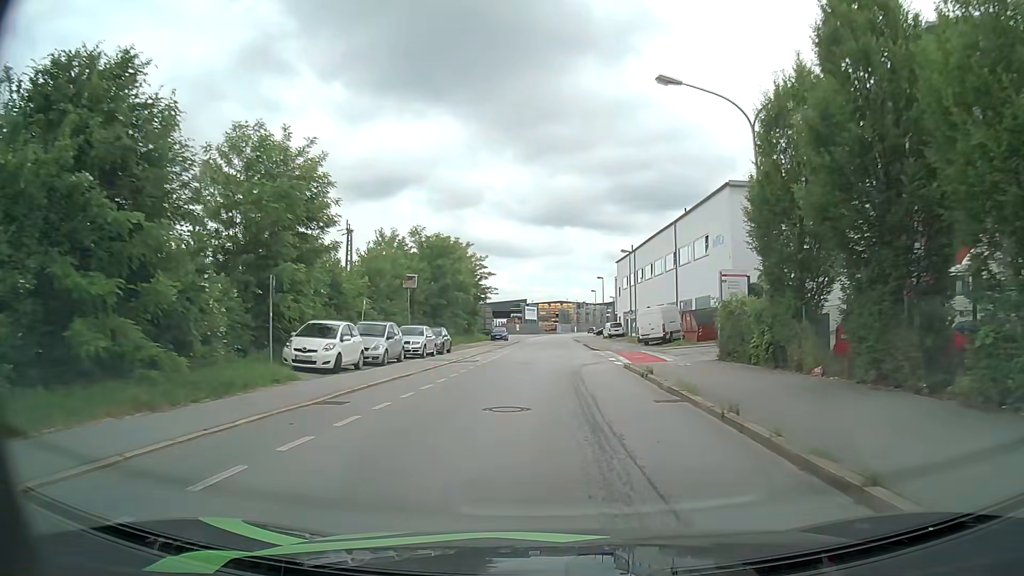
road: residential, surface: asphalt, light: Day
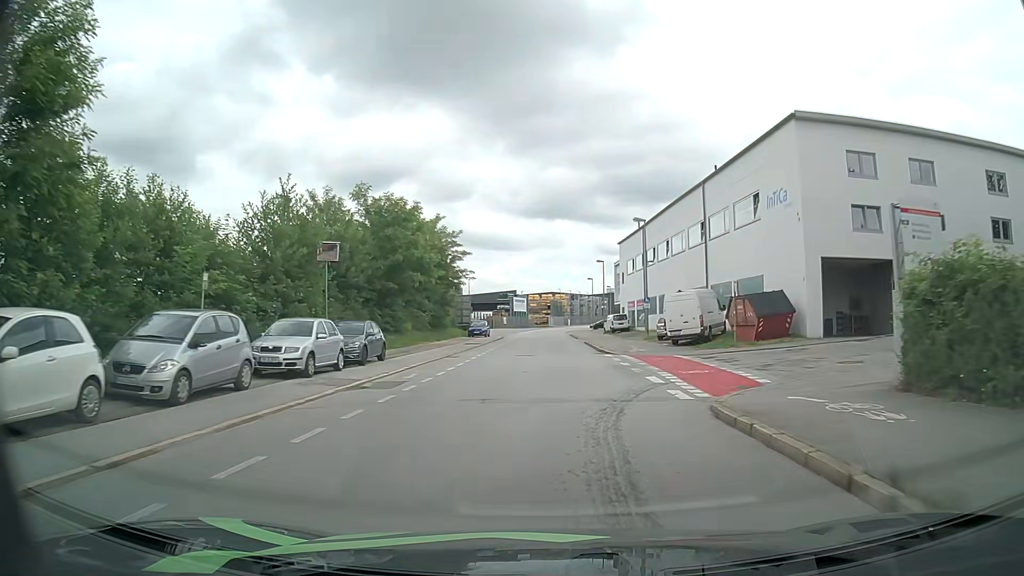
(+0.2, +13.7) m; +1°
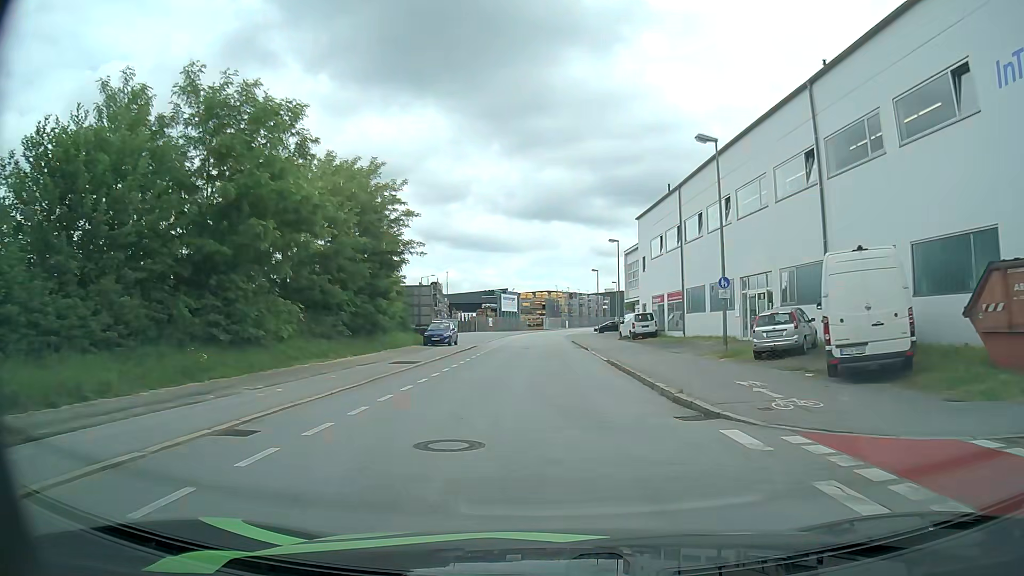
(+0.2, +19.7) m; +1°
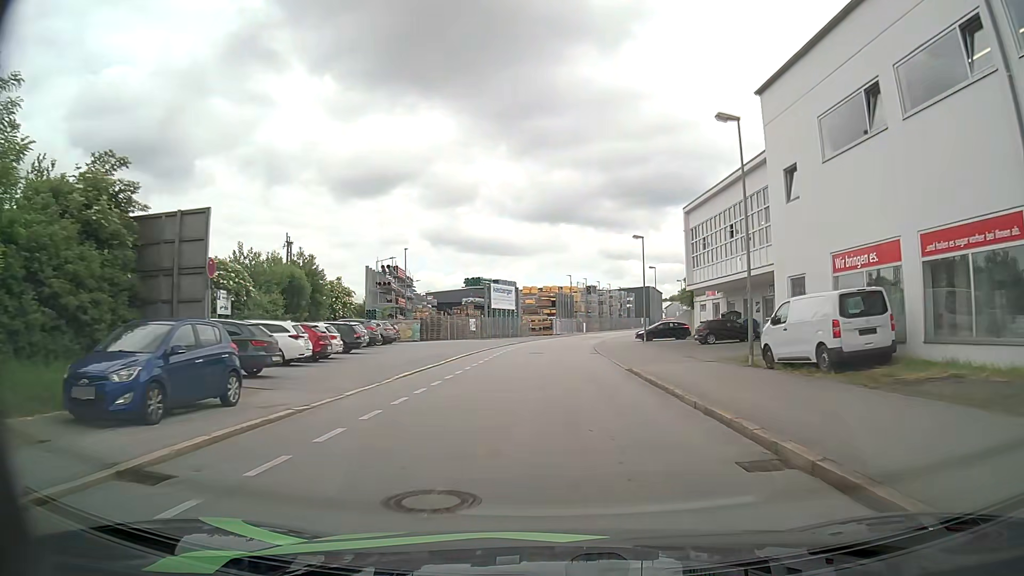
(-0.5, +32.9) m; -1°
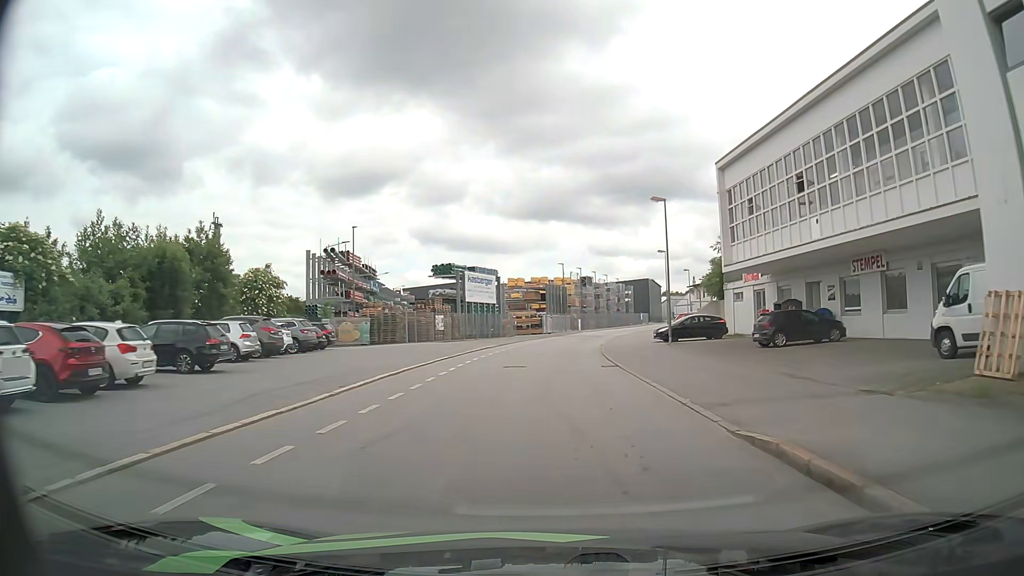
(+0.1, +13.8) m; +1°
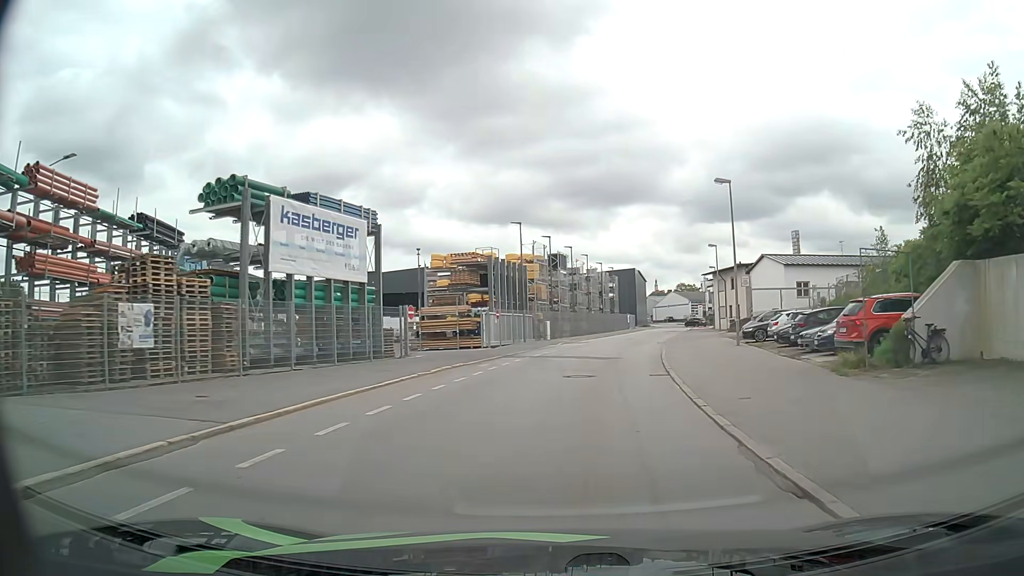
(+0.9, +34.6) m; +3°
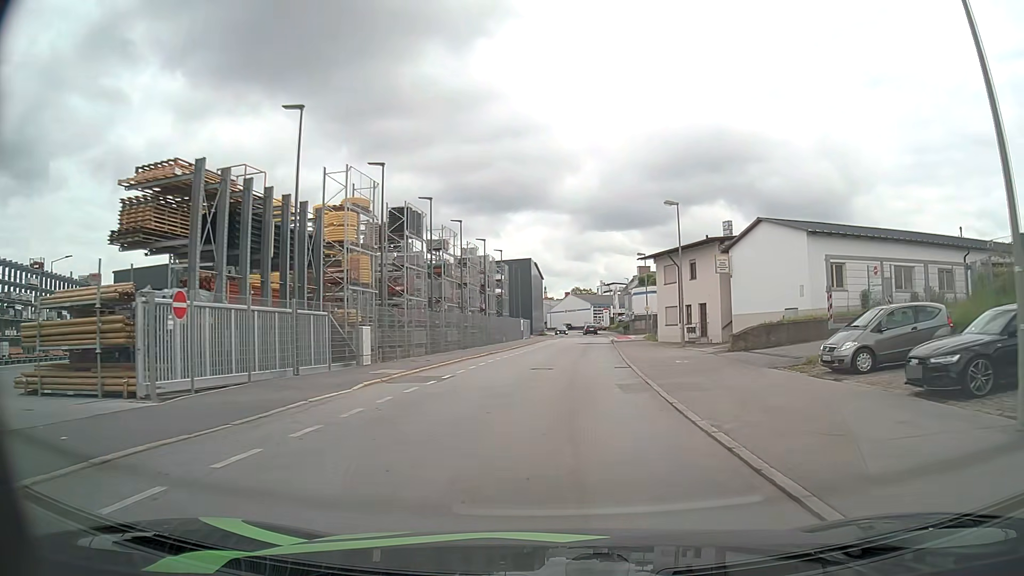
(+2.4, +25.5) m; +10°
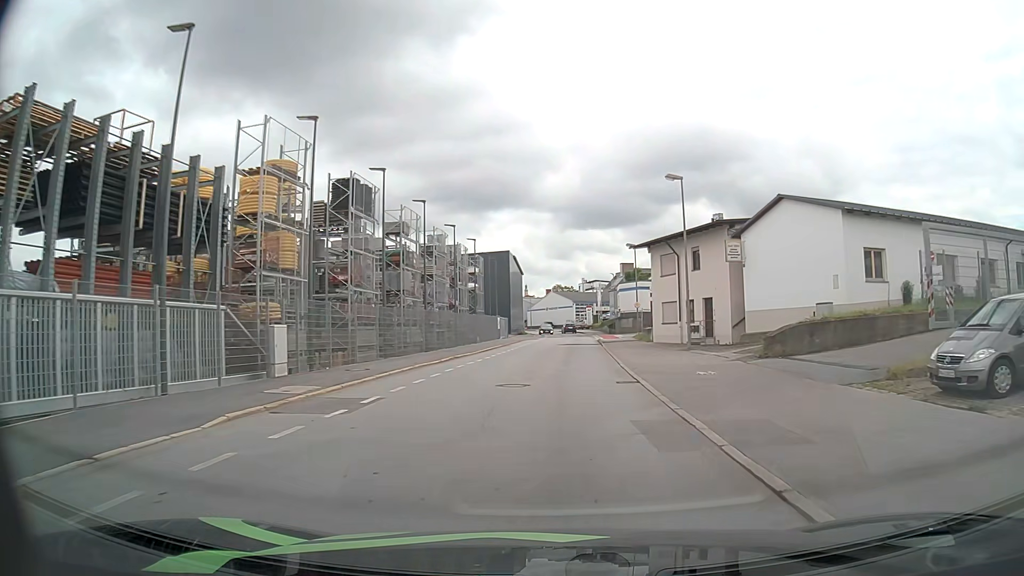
(+0.1, +6.3) m; +1°
(0, +10) (+1, +20) (+1, +30) (+2, +40) (+2, +50) (+3, +60) (+3, +70) (+4, +80) (+4, +90) (+3, +100) m
